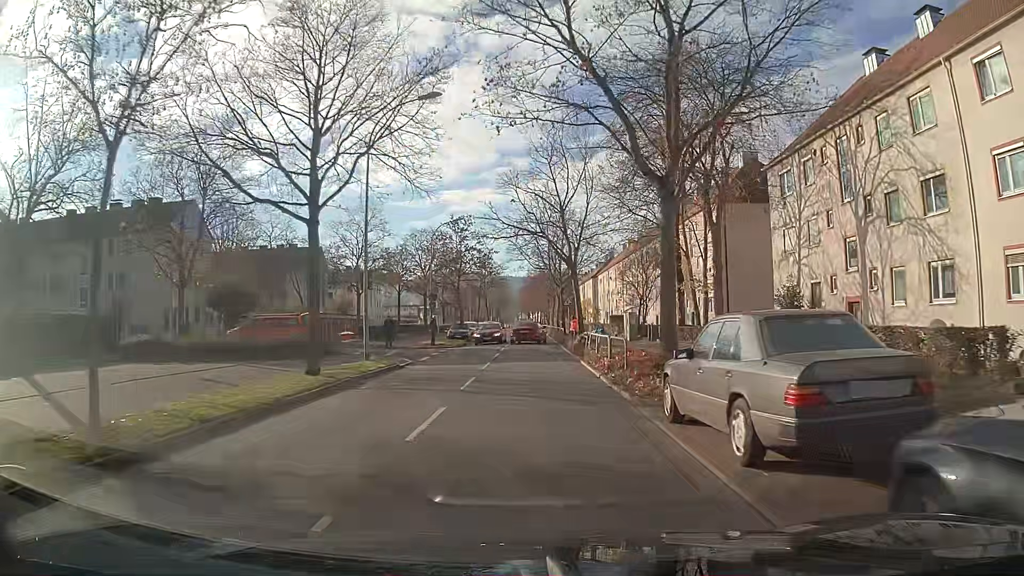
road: tertiary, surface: asphalt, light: Day
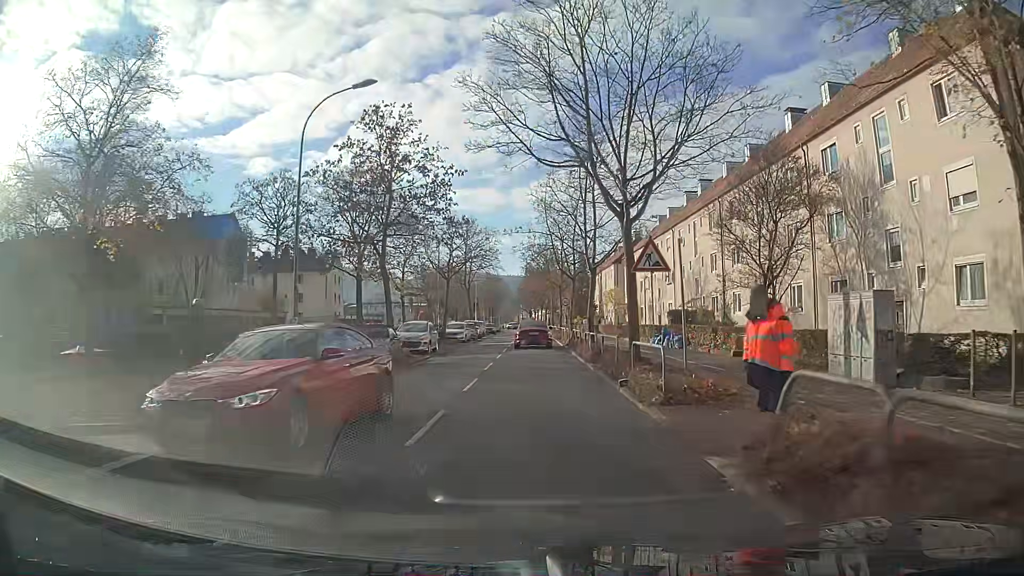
(+0.1, +30.5) m; 0°
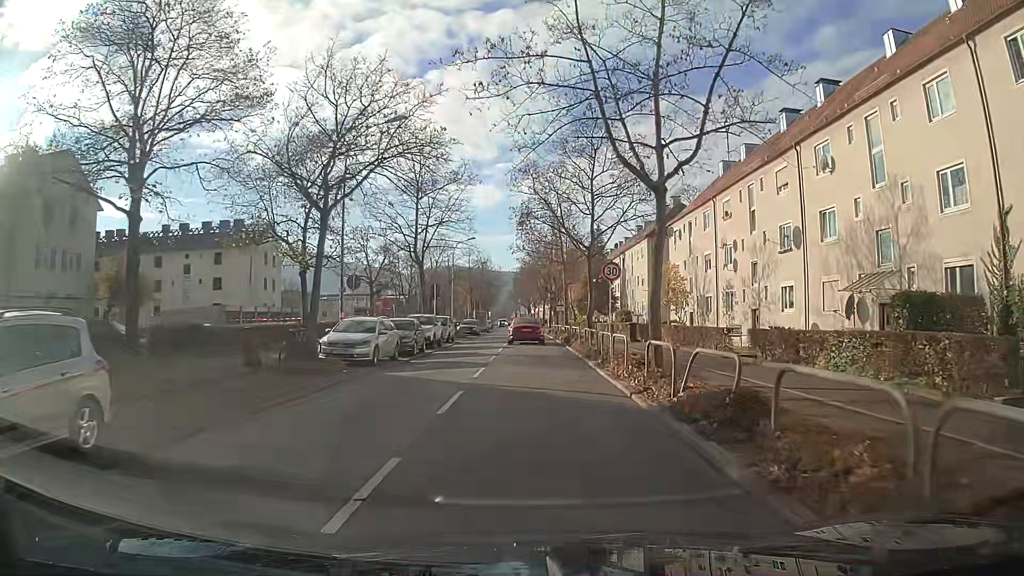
(-0.3, +27.7) m; -1°
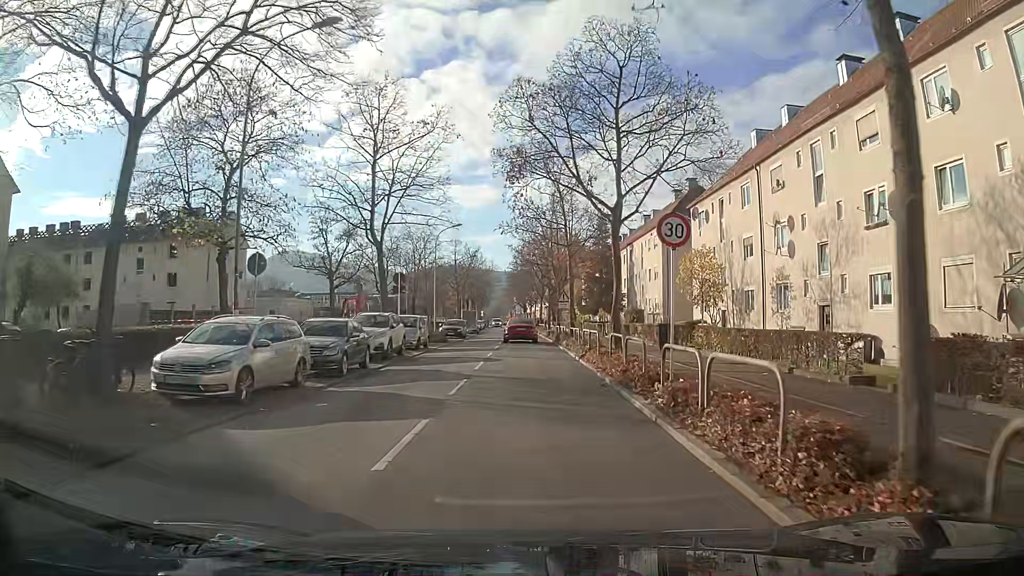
(+0.1, +9.5) m; +1°
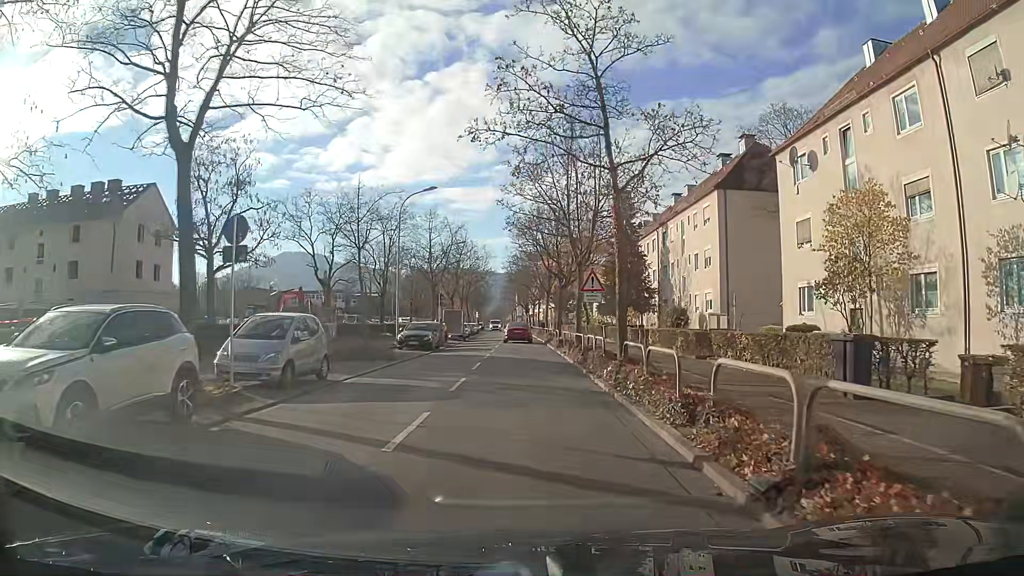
(0.0, +17.1) m; -1°
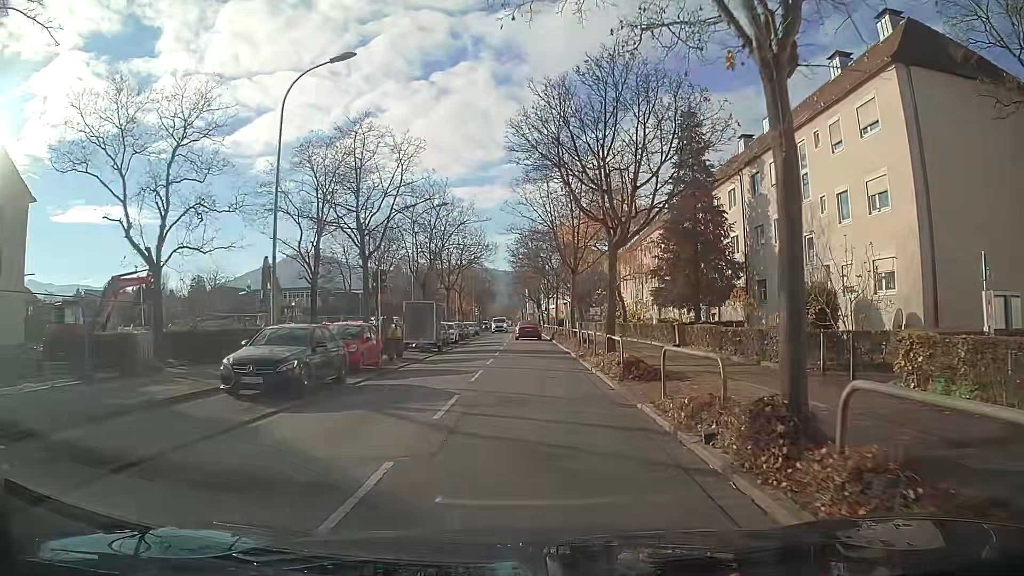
(-0.3, +21.6) m; -1°
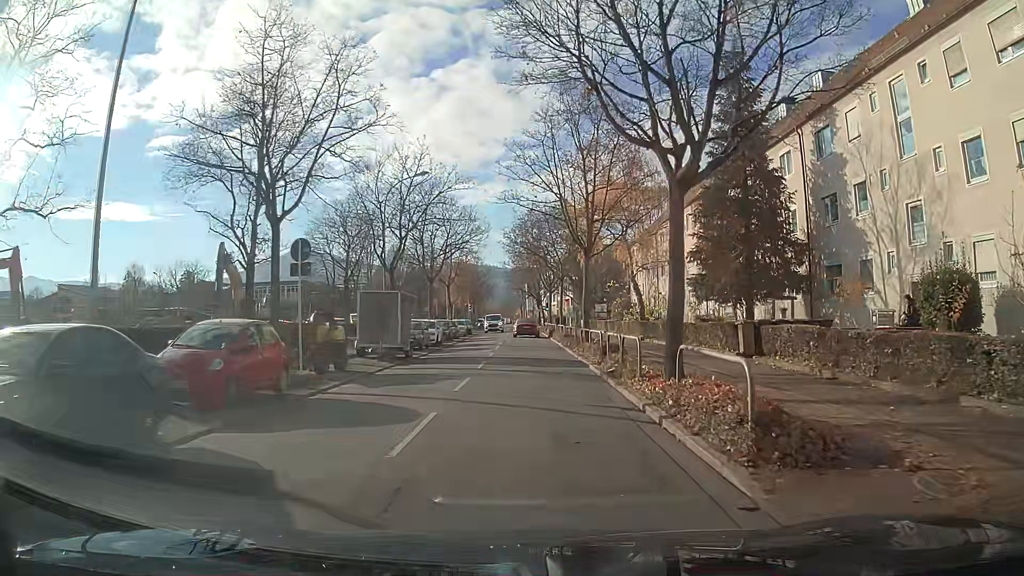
(0.0, +9.0) m; 0°
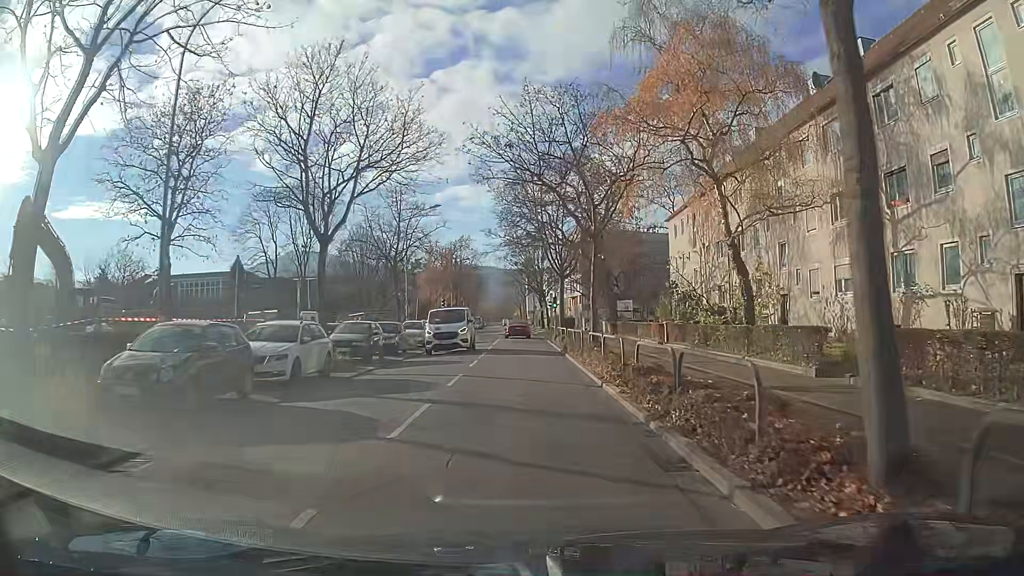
(-0.1, +23.1) m; 0°
